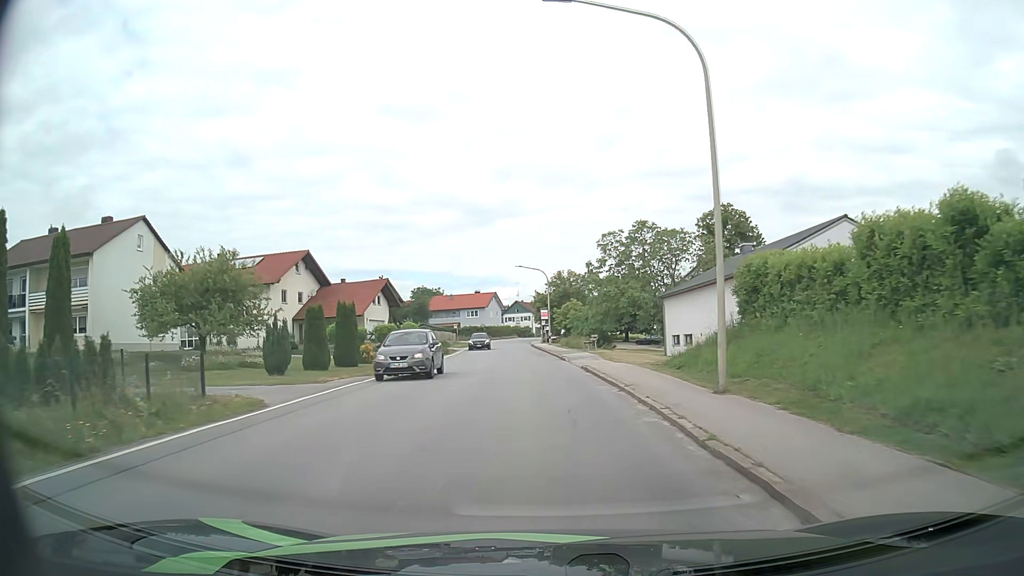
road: secondary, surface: asphalt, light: Day
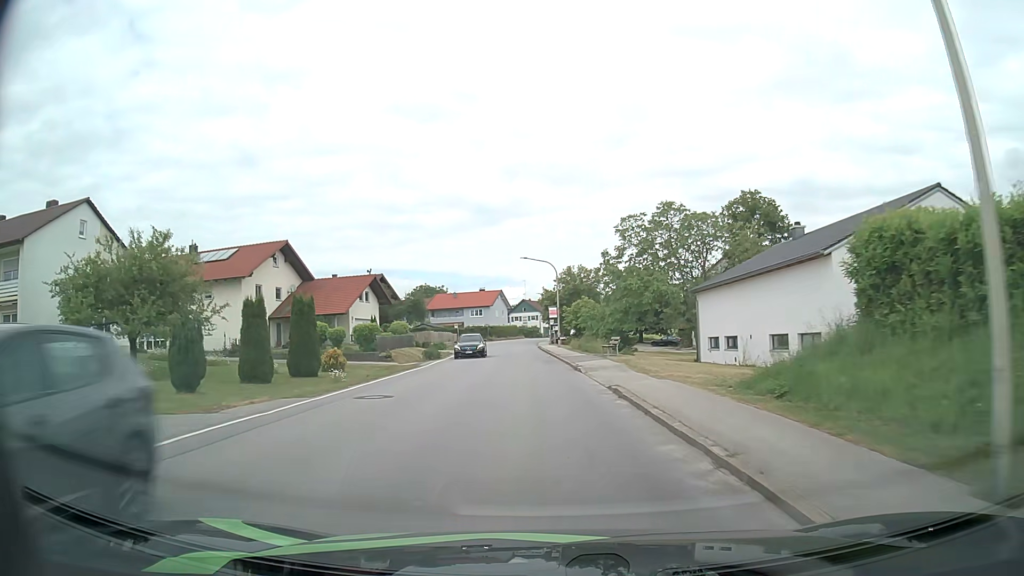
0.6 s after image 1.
(-0.1, +7.5) m; -1°
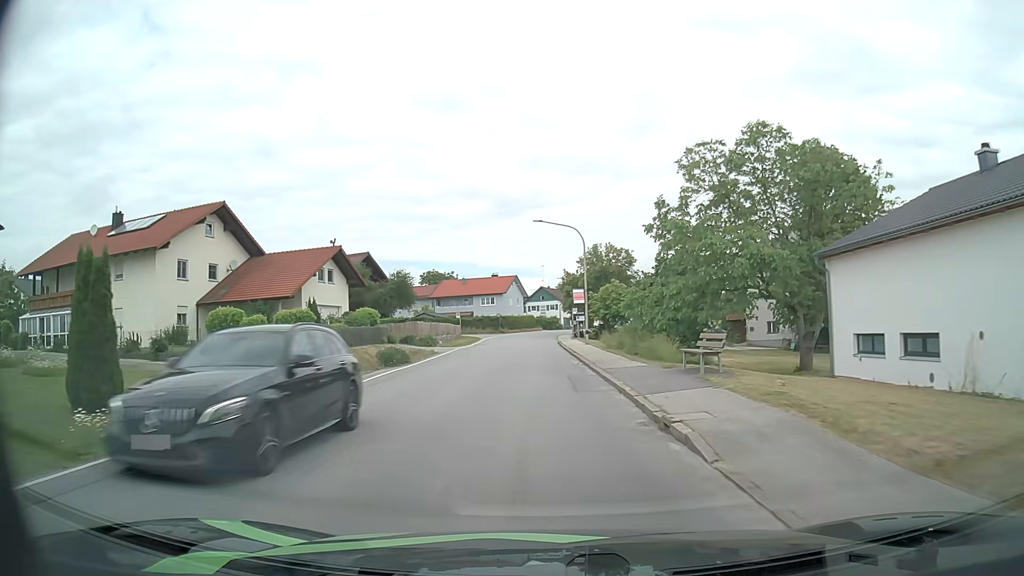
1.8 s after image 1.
(-0.2, +15.3) m; -2°
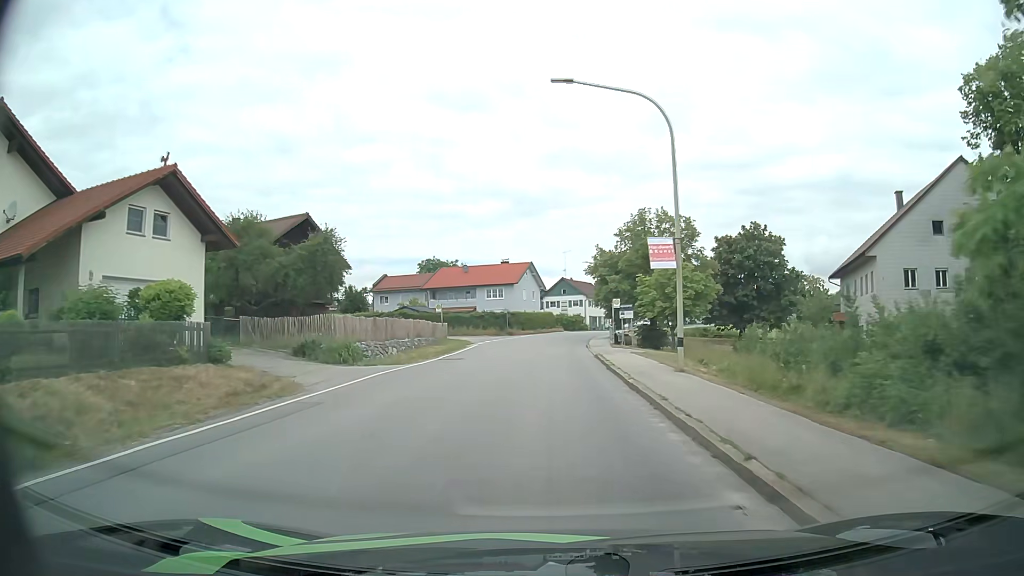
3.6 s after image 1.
(-0.4, +23.6) m; -2°
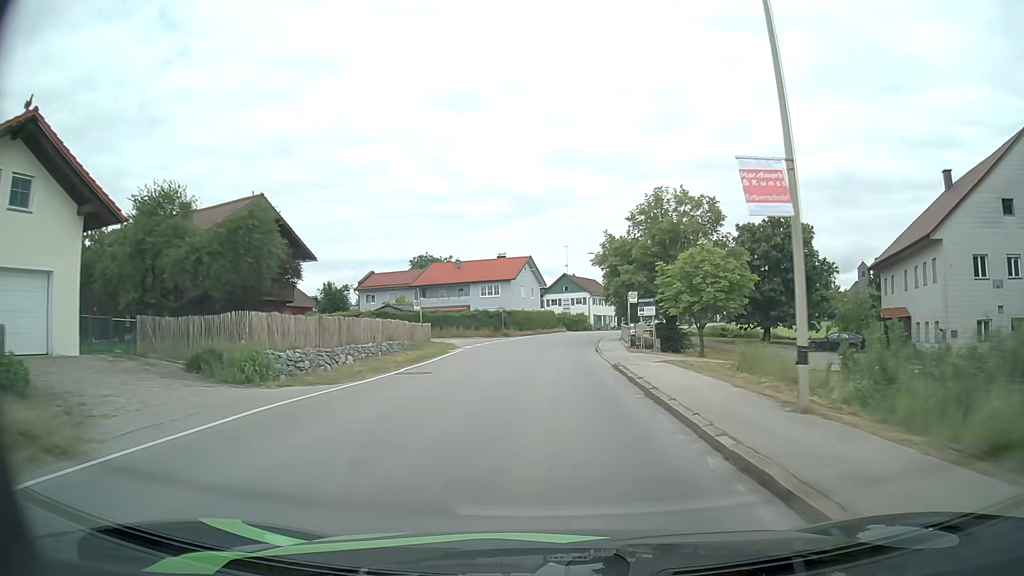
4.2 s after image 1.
(0.0, +8.0) m; 0°
